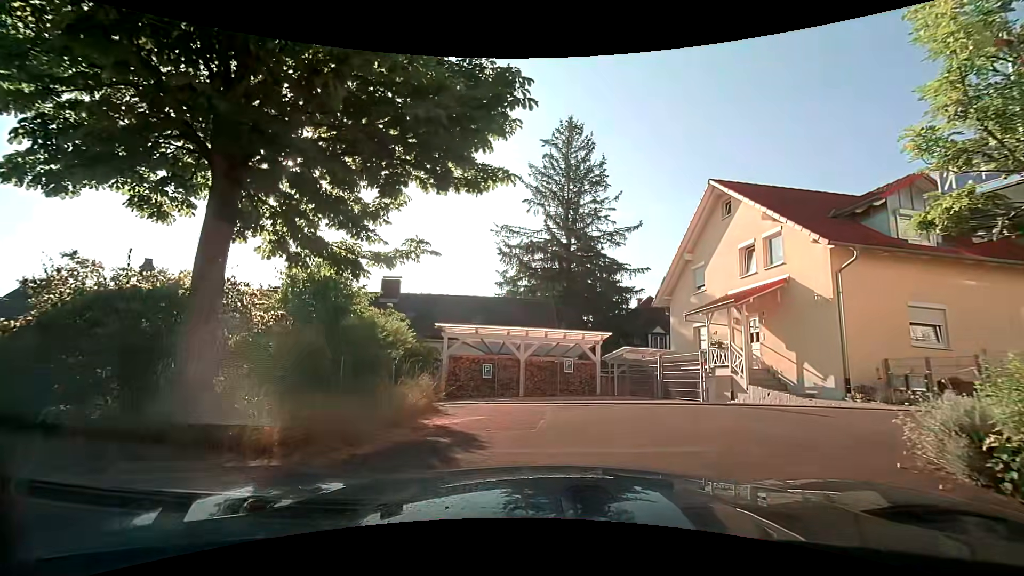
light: Day
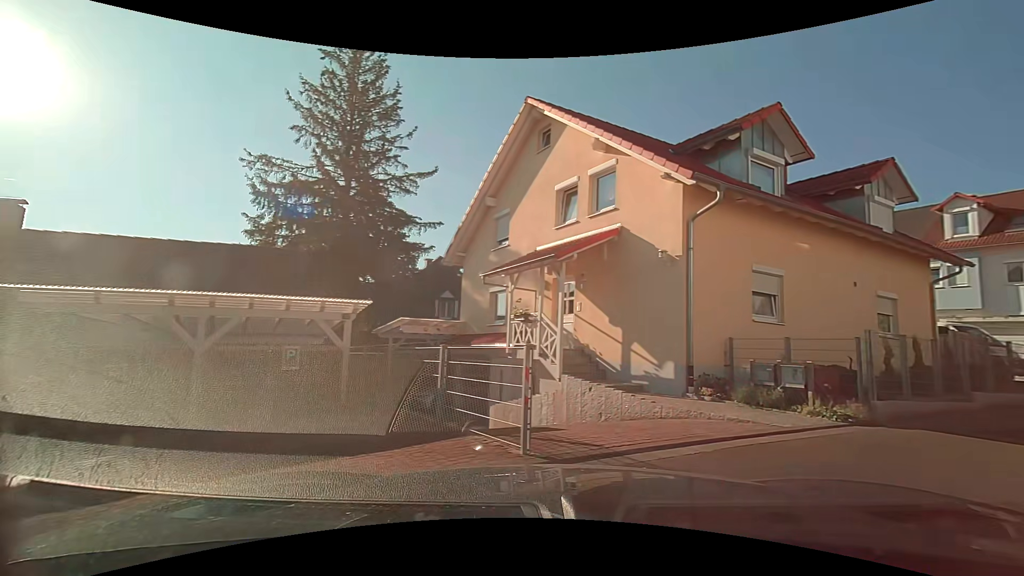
(+0.7, +6.5) m; +24°
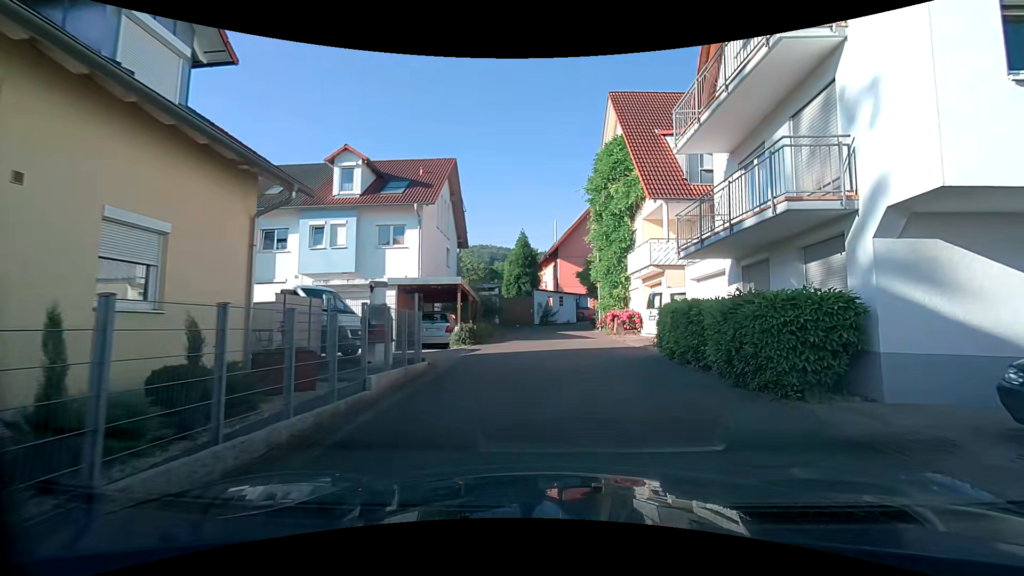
(+6.5, +8.2) m; +57°
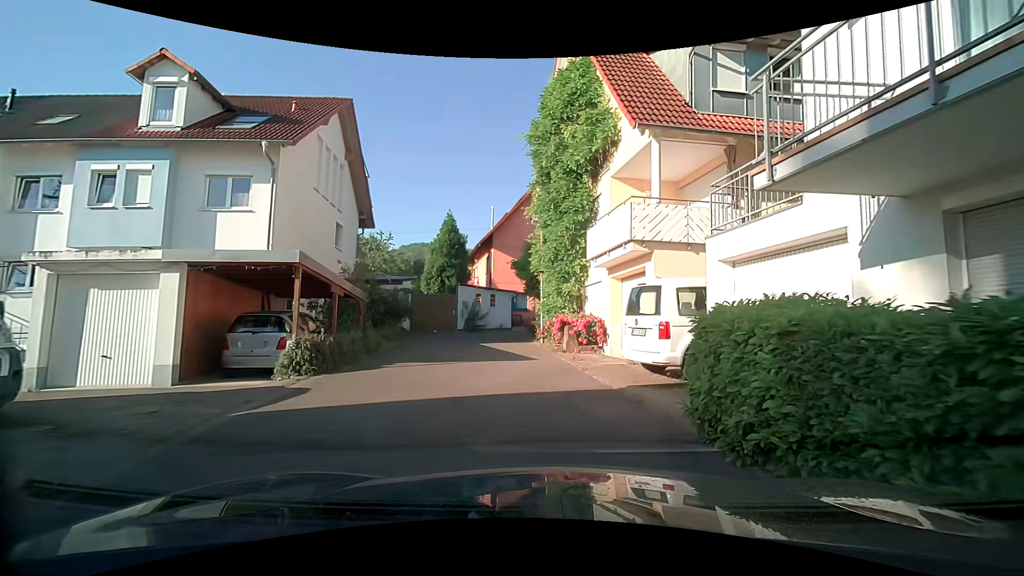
(+0.6, +8.0) m; +6°
